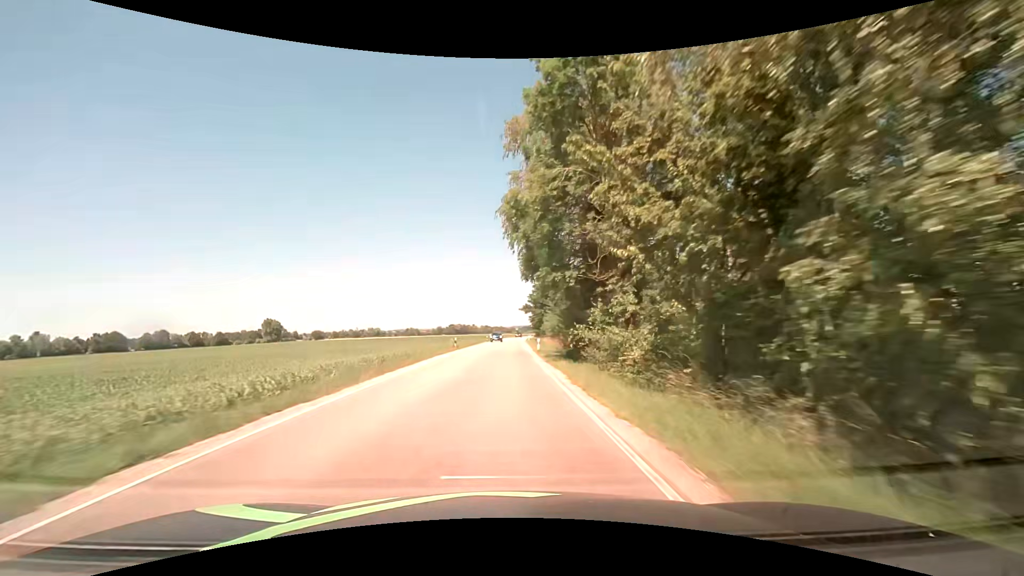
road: secondary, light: Day
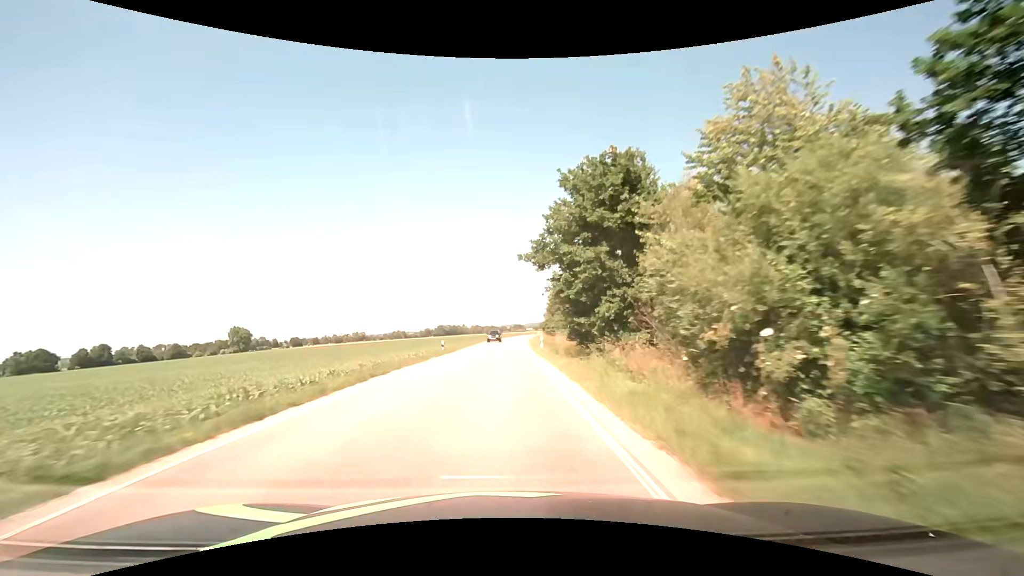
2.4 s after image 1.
(+0.9, +48.7) m; +1°
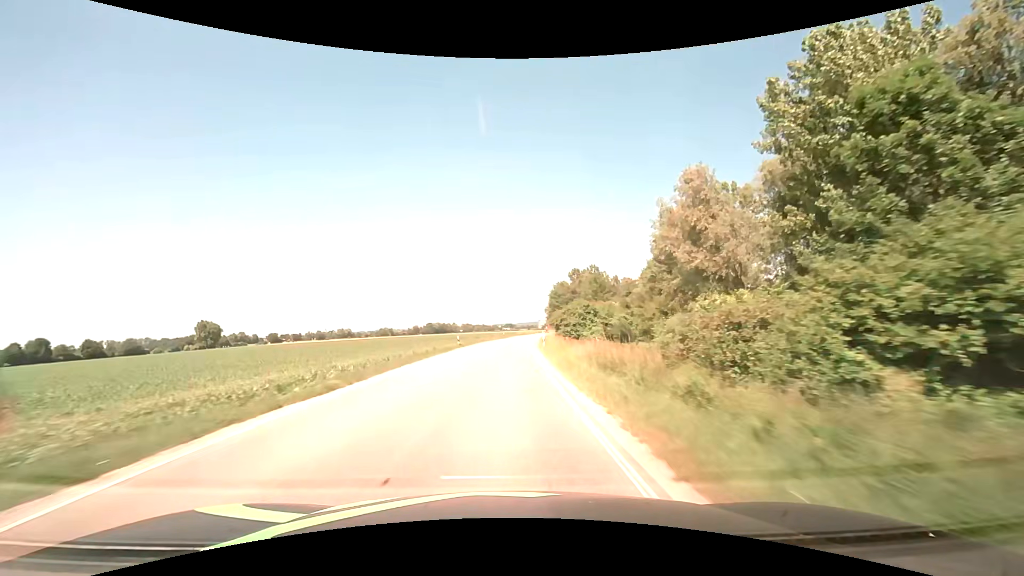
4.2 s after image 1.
(+0.3, +39.4) m; +1°
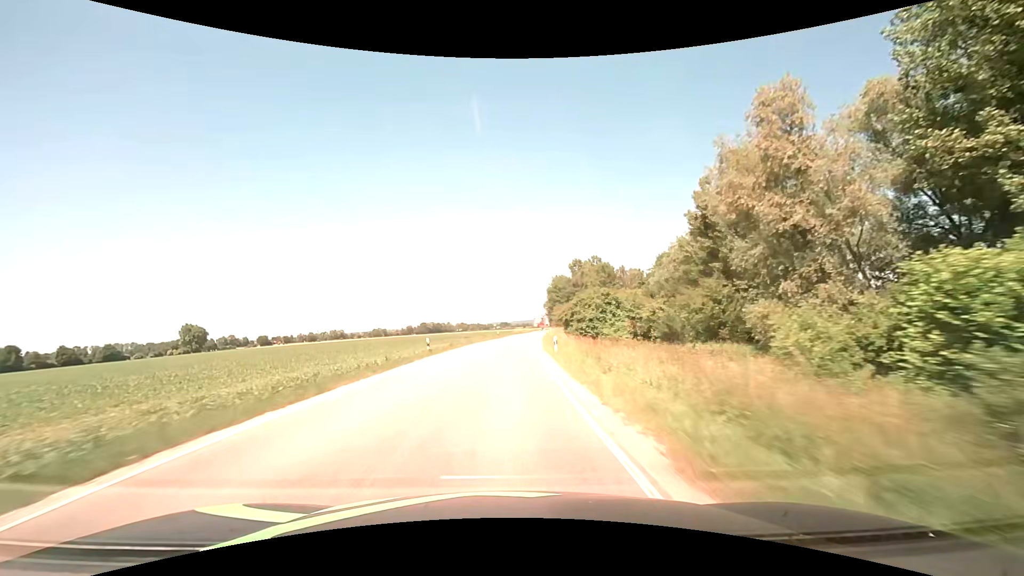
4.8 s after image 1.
(+0.1, +13.7) m; +1°
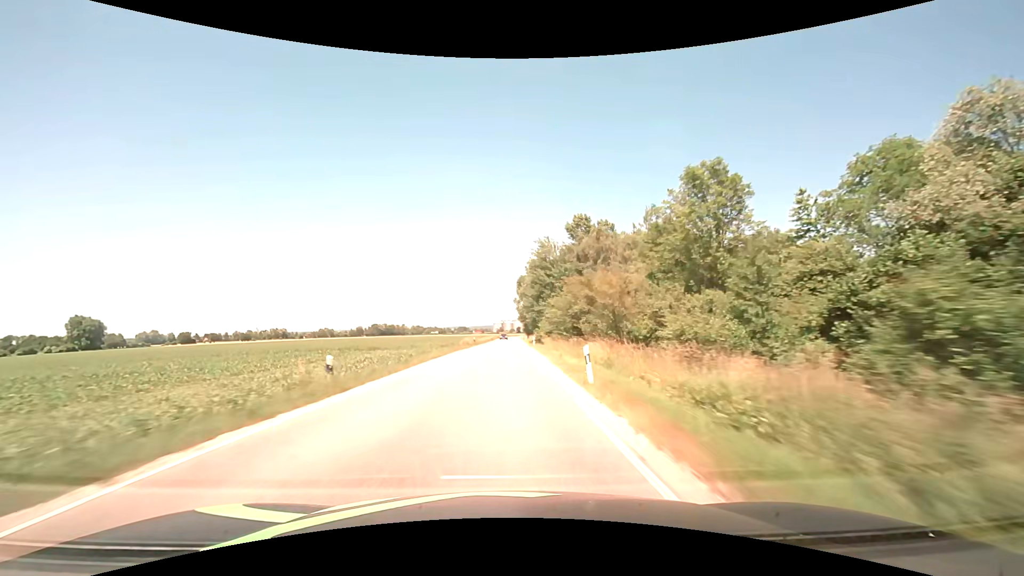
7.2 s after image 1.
(+1.8, +57.1) m; +4°
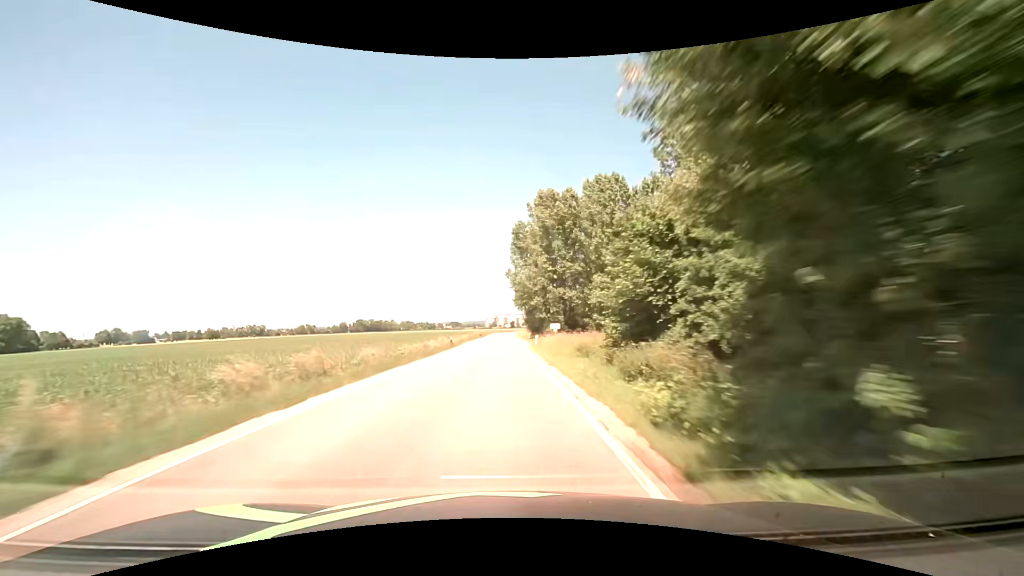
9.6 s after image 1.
(+1.2, +60.2) m; +1°
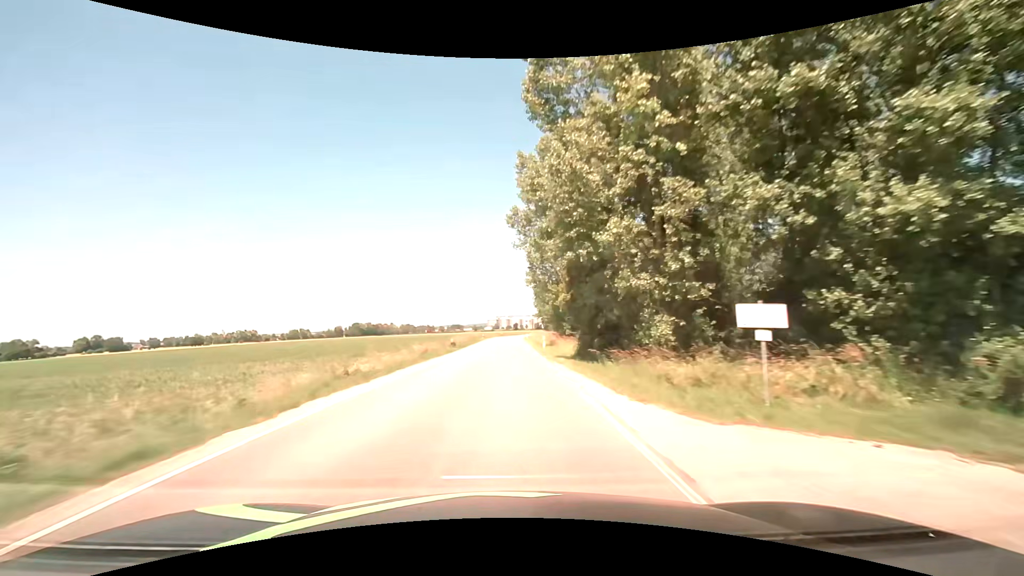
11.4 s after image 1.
(+0.2, +46.3) m; 0°
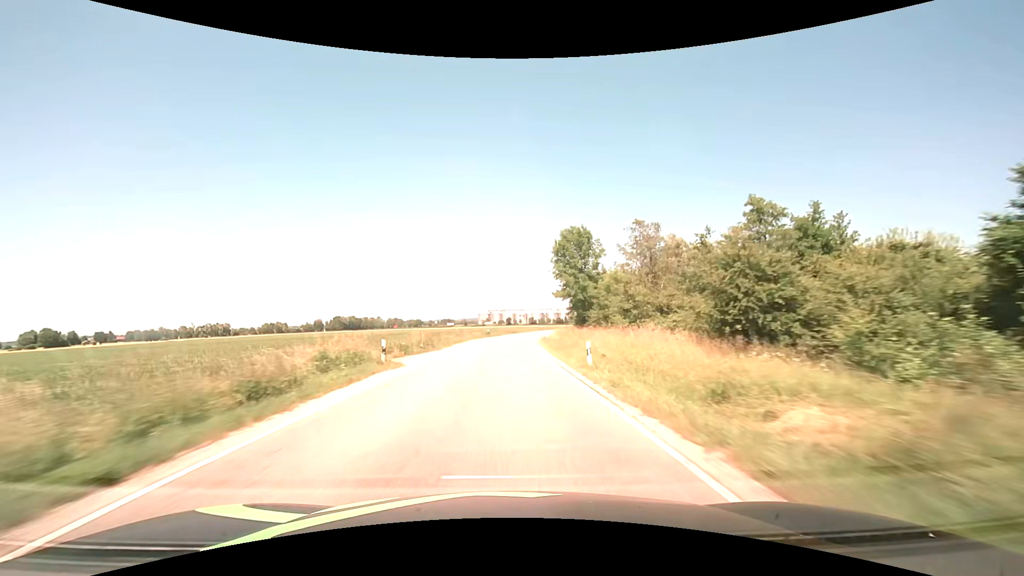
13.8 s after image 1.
(0.0, +60.5) m; +1°
(0, +10) (0, +20) (0, +30) (+1, +40) (+1, +50) (+2, +60) (+4, +70) (+6, +80) (+8, +89) (+10, +99) m
